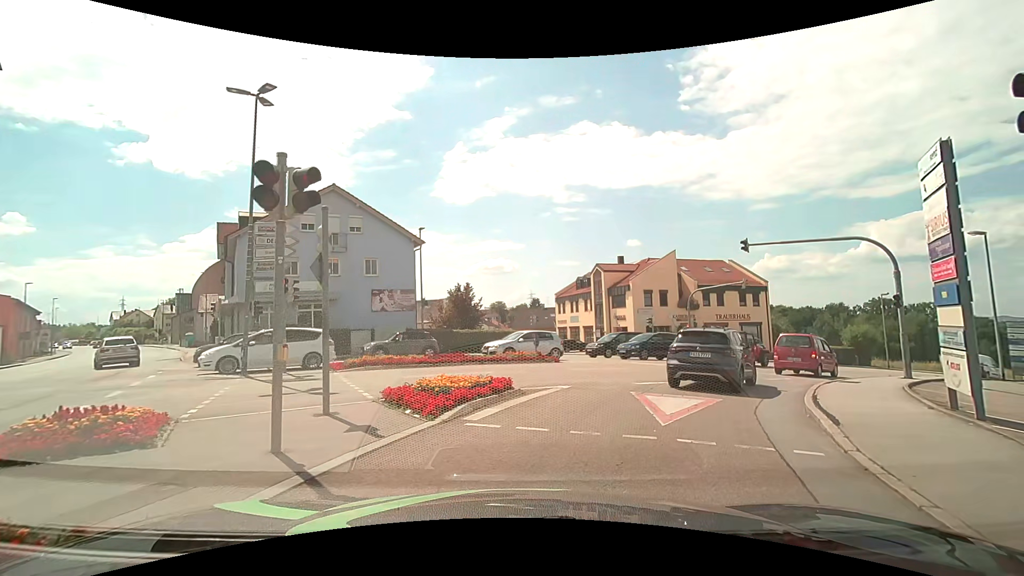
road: tertiary_link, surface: asphalt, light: Day
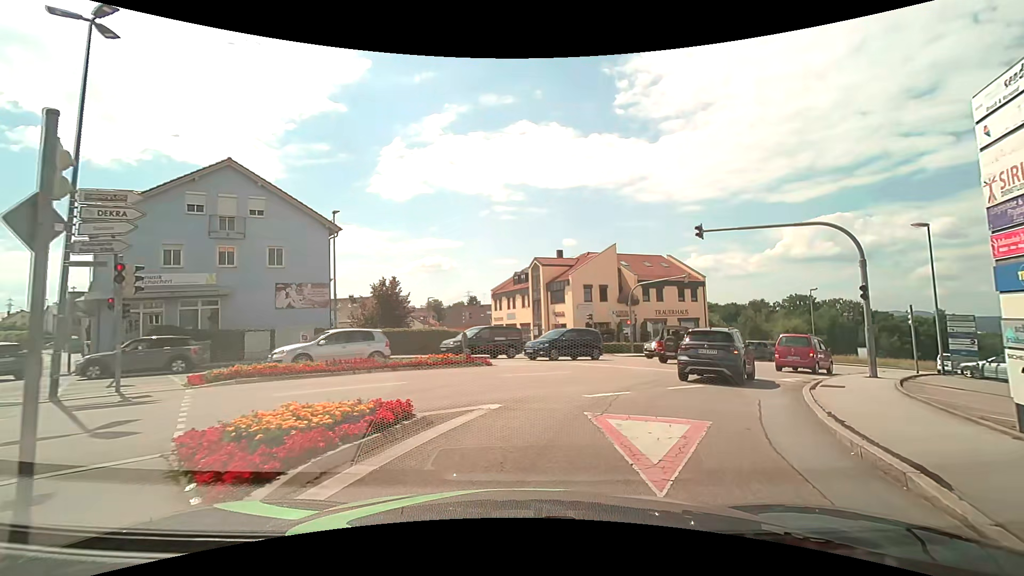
(+0.1, +3.8) m; +5°
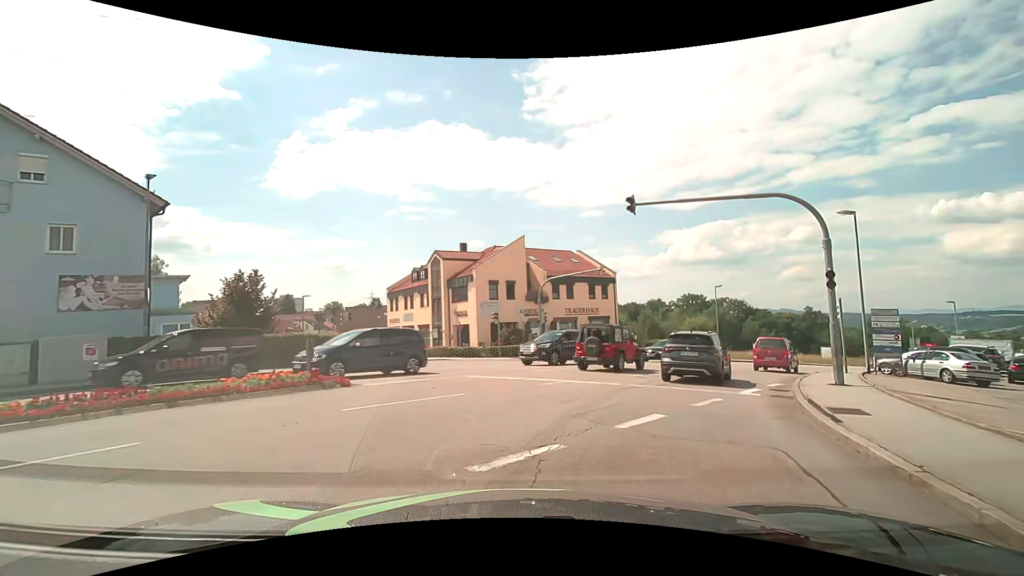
(+0.5, +5.6) m; +11°
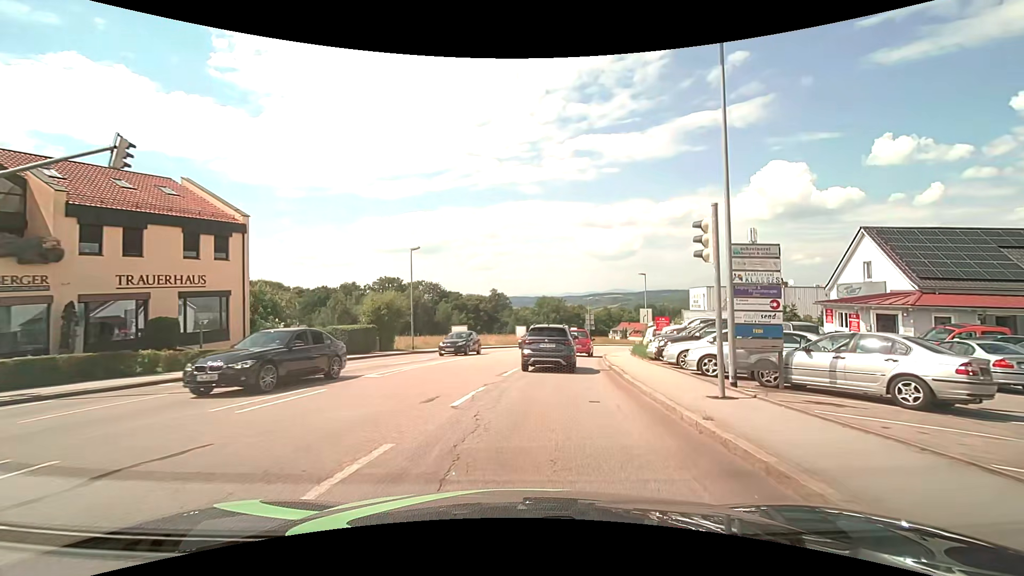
(+6.2, +19.1) m; +33°
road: tertiary
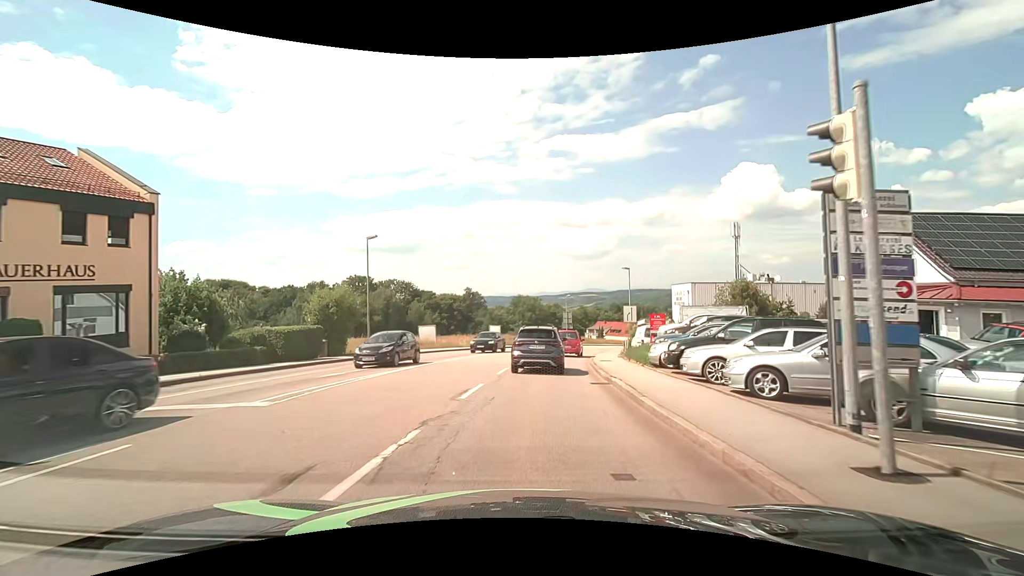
(+0.2, +4.8) m; +3°
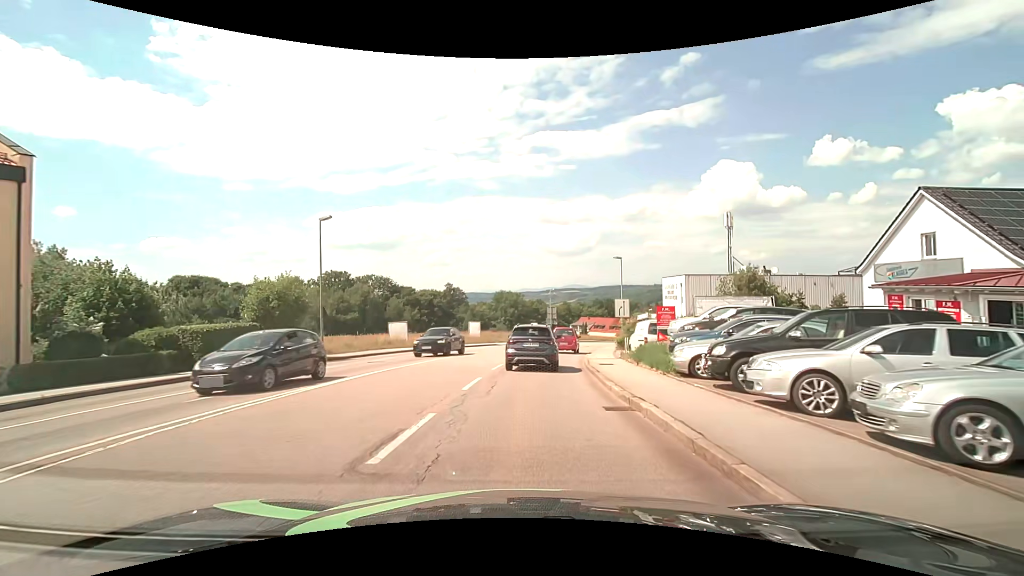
(+0.1, +4.9) m; +2°
